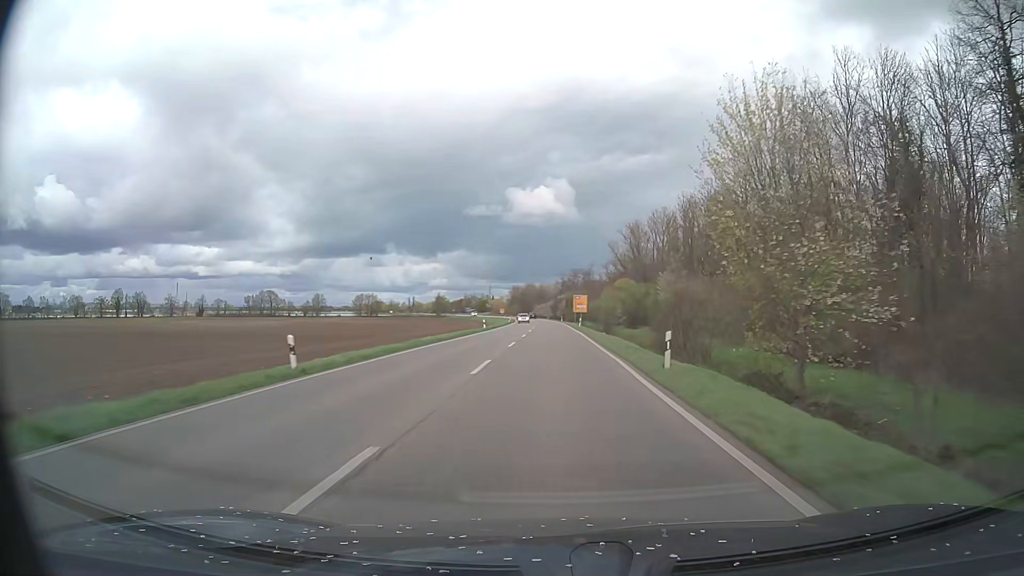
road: primary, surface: asphalt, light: Day
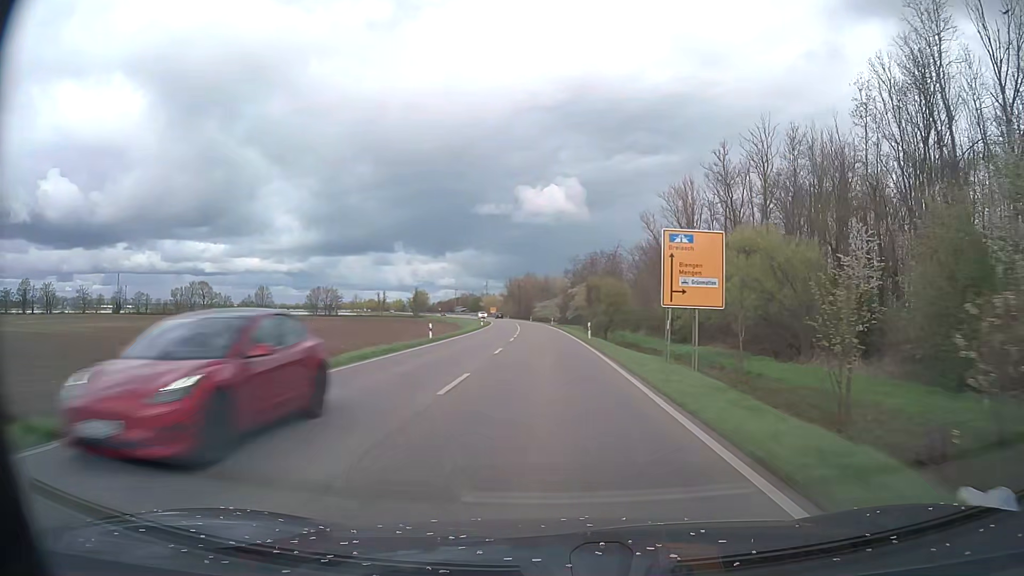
(-0.1, +75.0) m; 0°
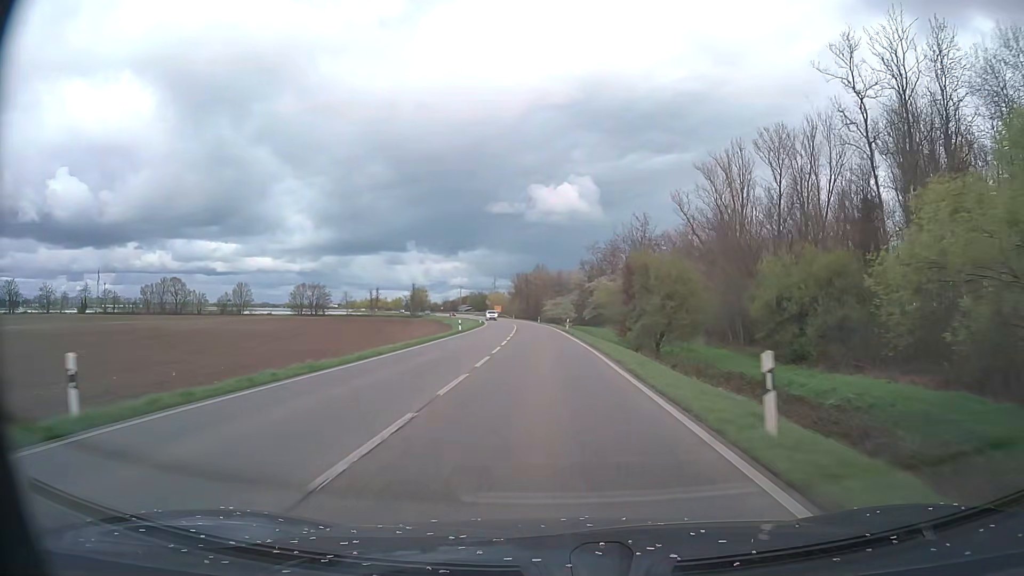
(-0.3, +30.0) m; -1°
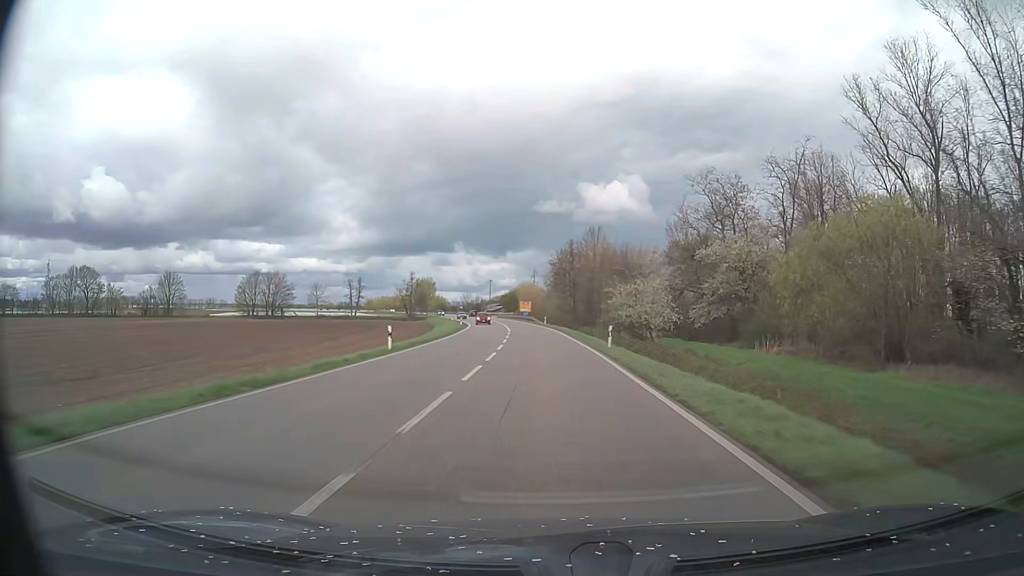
(-2.5, +74.9) m; -4°
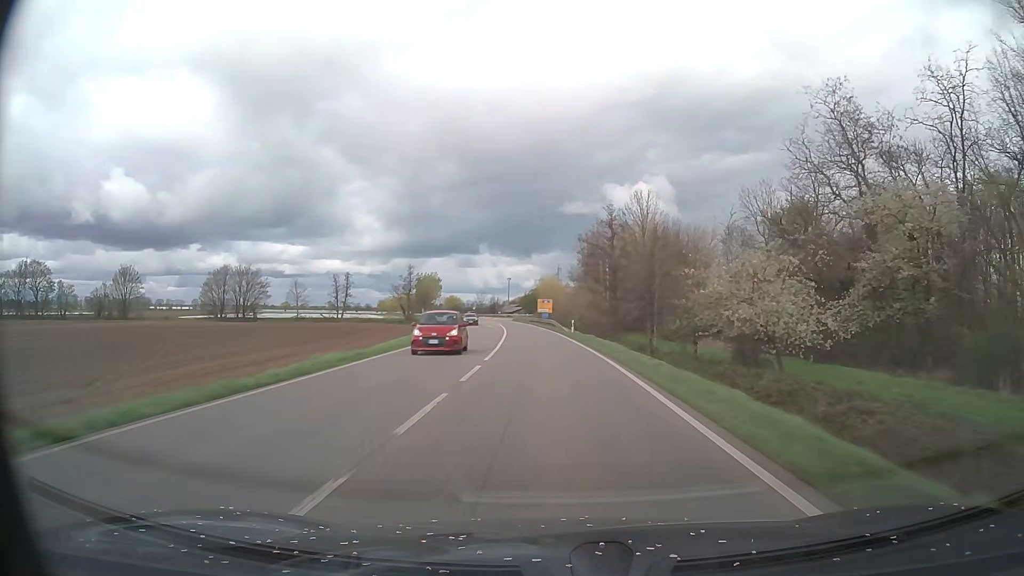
(-0.5, +30.0) m; -2°
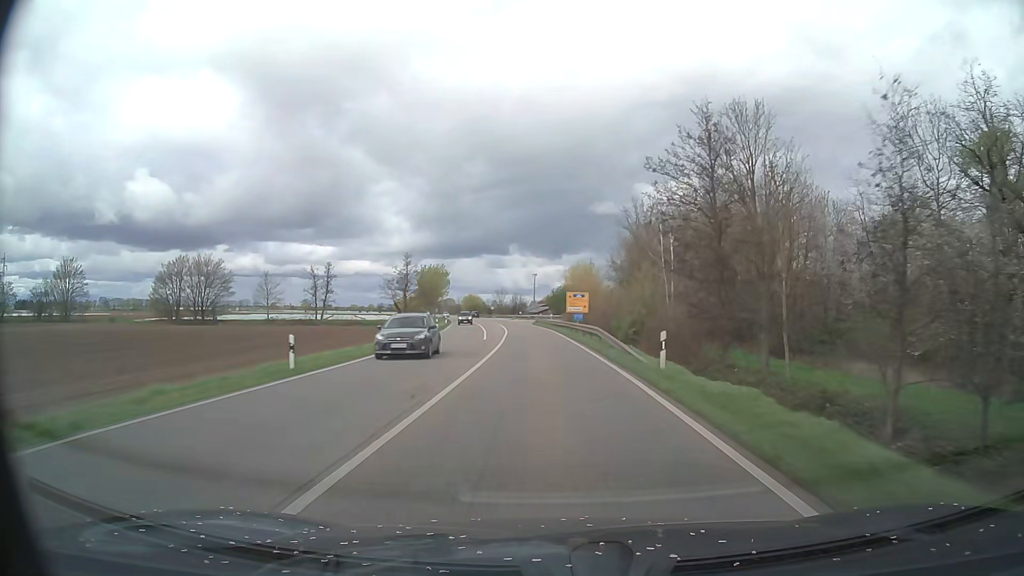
(-0.6, +30.0) m; -3°
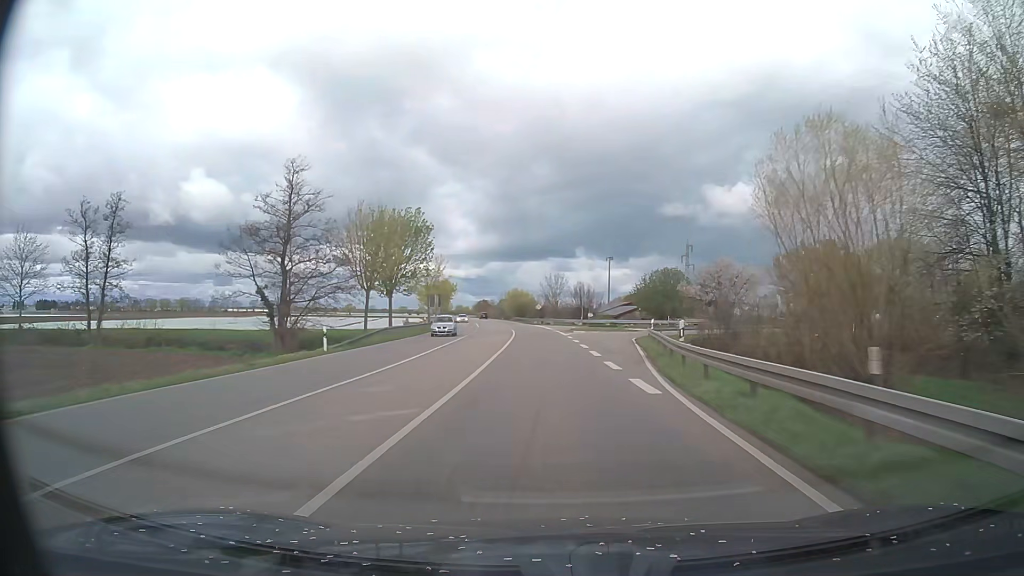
(-4.1, +74.7) m; -6°
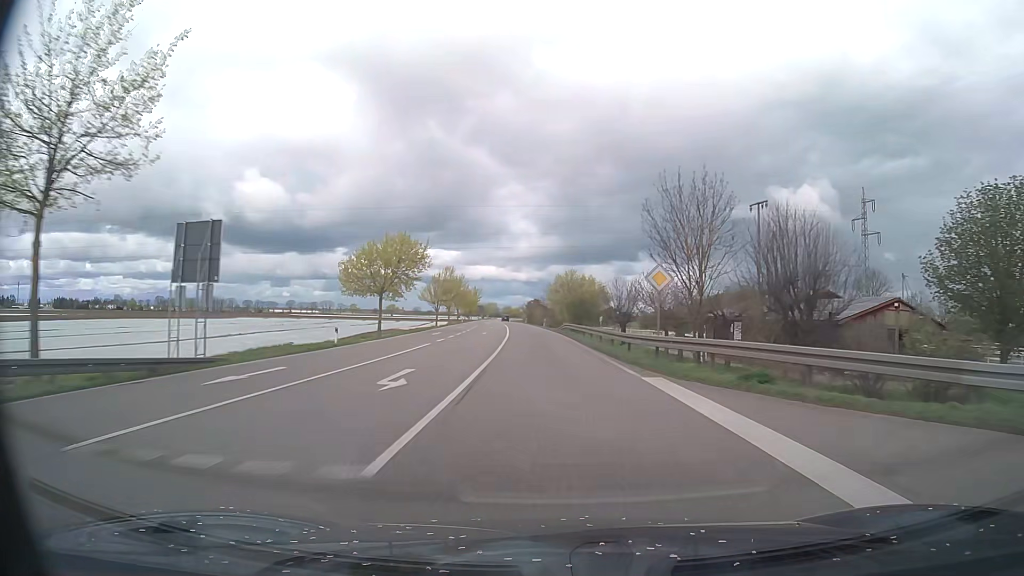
(-3.5, +74.8) m; -5°
(0, +10) (0, +20) (0, +30) (-1, +40) (-1, +50) (-2, +60) (-3, +70) (-4, +80) (-4, +90) (-5, +100) m
